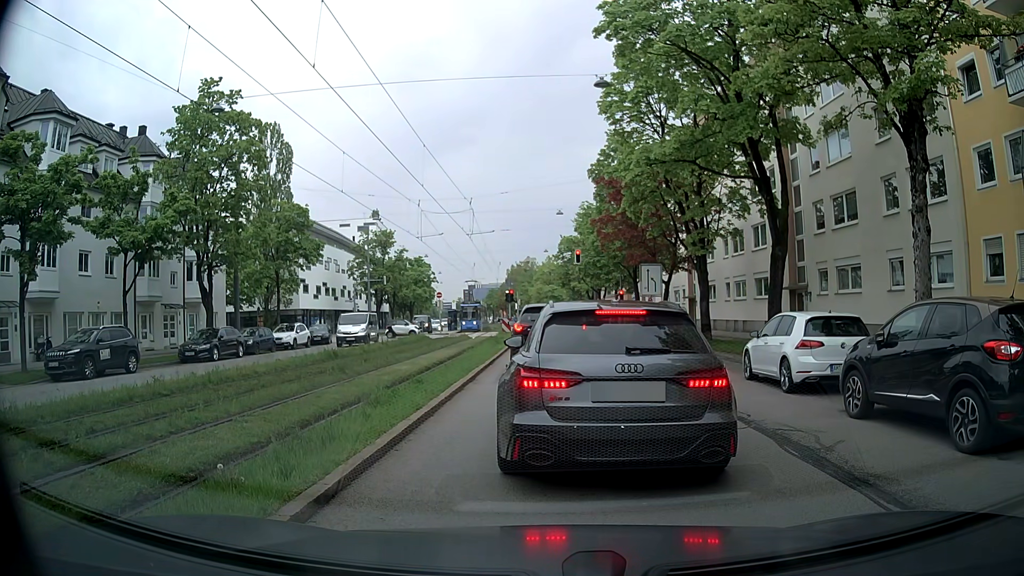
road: secondary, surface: asphalt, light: Day
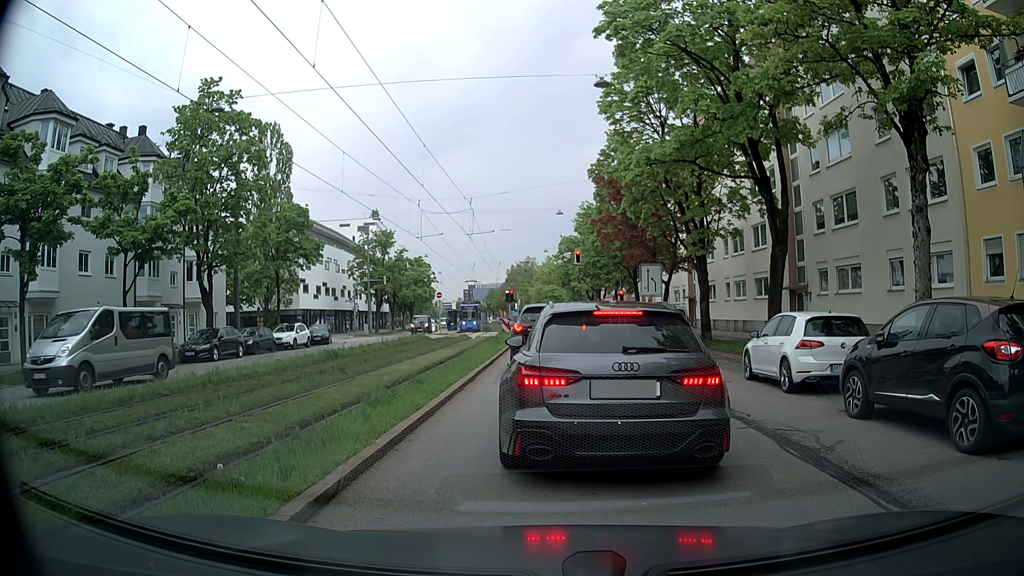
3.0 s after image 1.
(0.0, 0.0) m; 0°
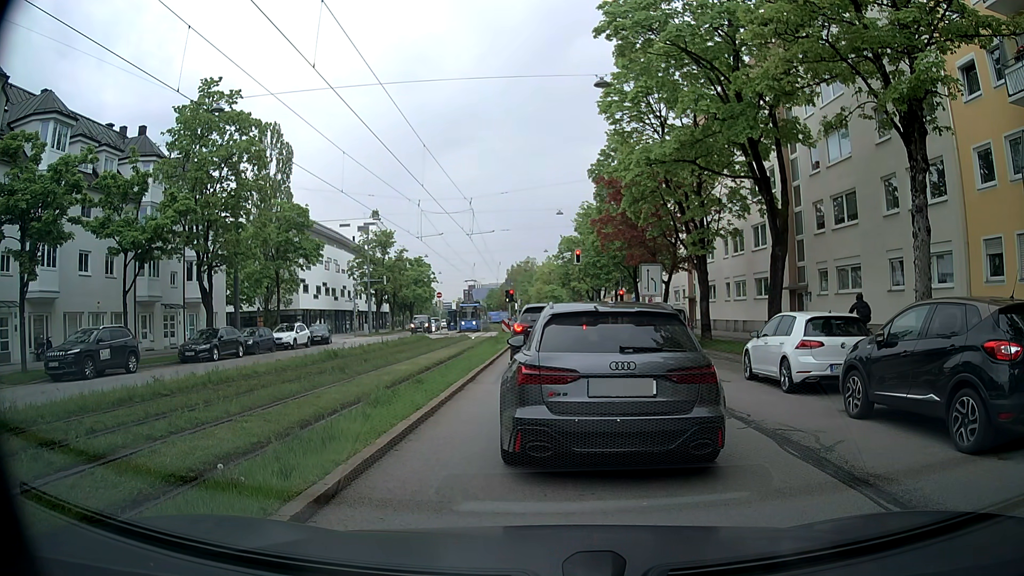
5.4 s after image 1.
(0.0, 0.0) m; 0°
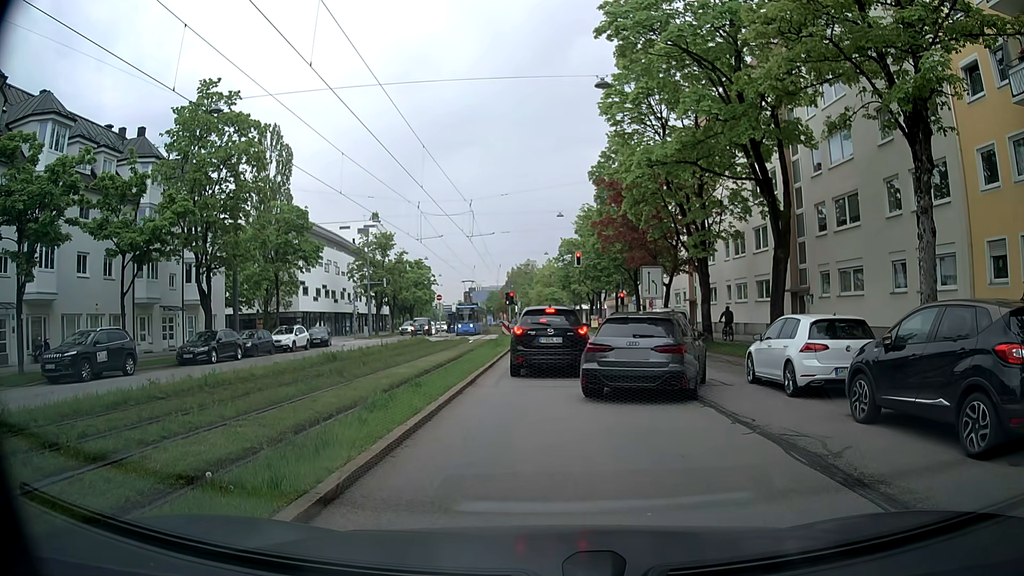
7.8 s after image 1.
(0.0, +0.2) m; 0°
